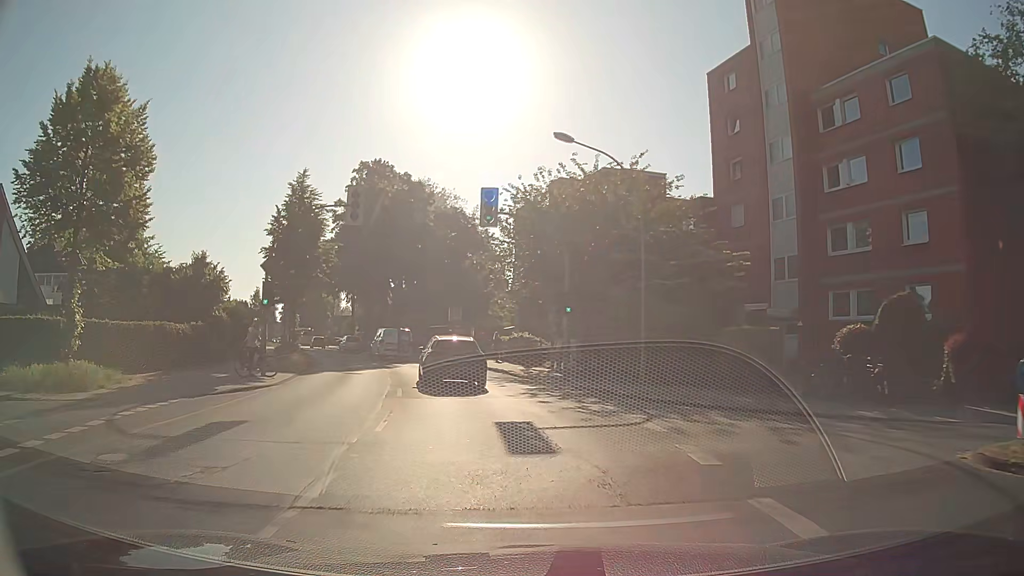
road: secondary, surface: asphalt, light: Day
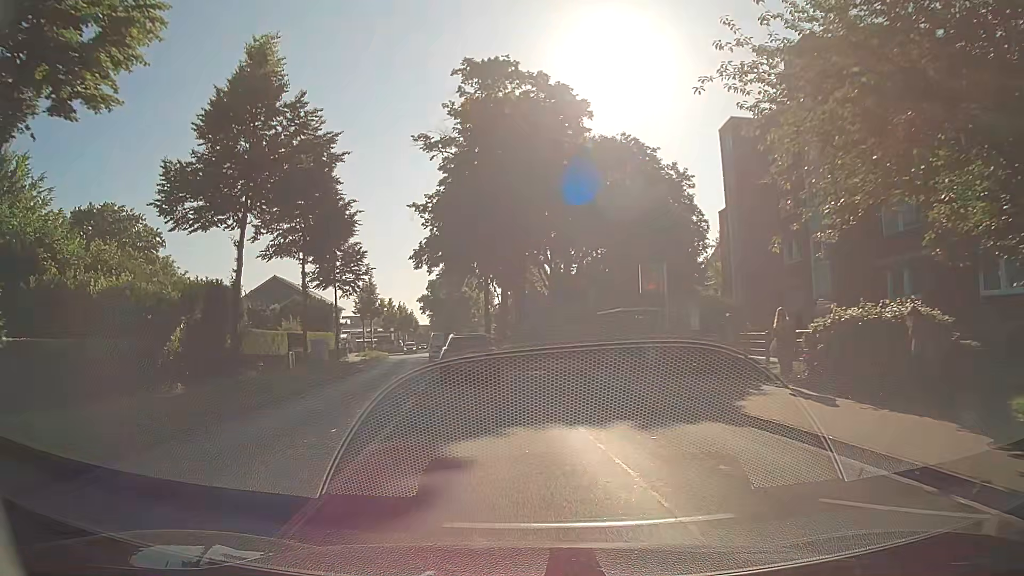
(-3.4, +26.5) m; -14°
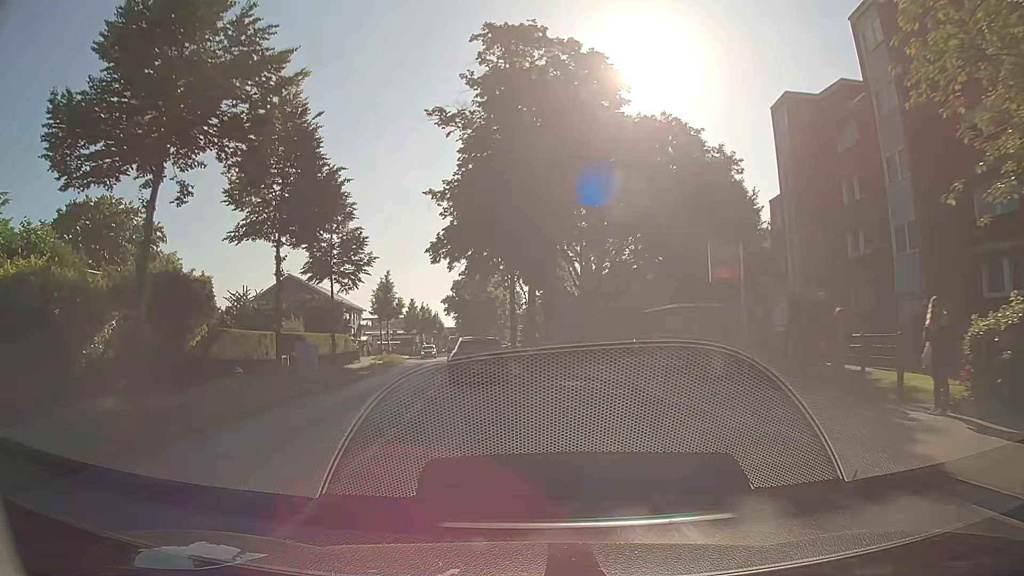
(-0.1, +5.4) m; -3°
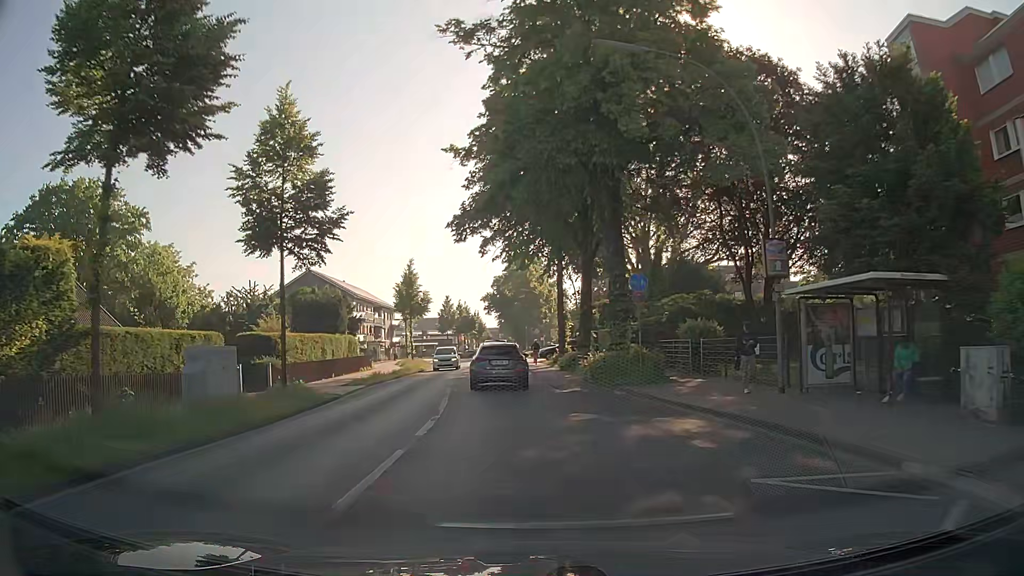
(-0.2, +10.7) m; -3°
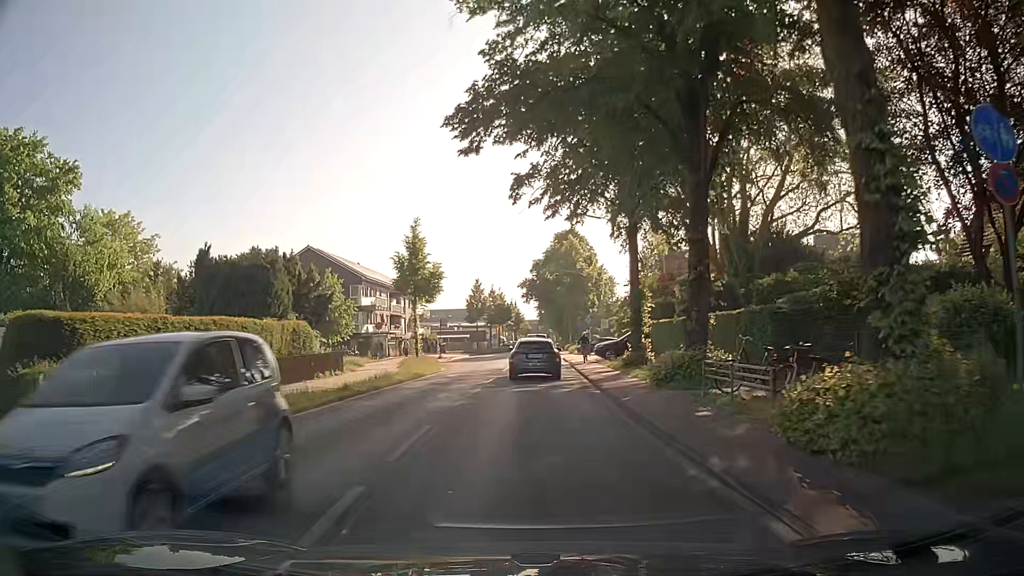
(-0.5, +15.9) m; -4°
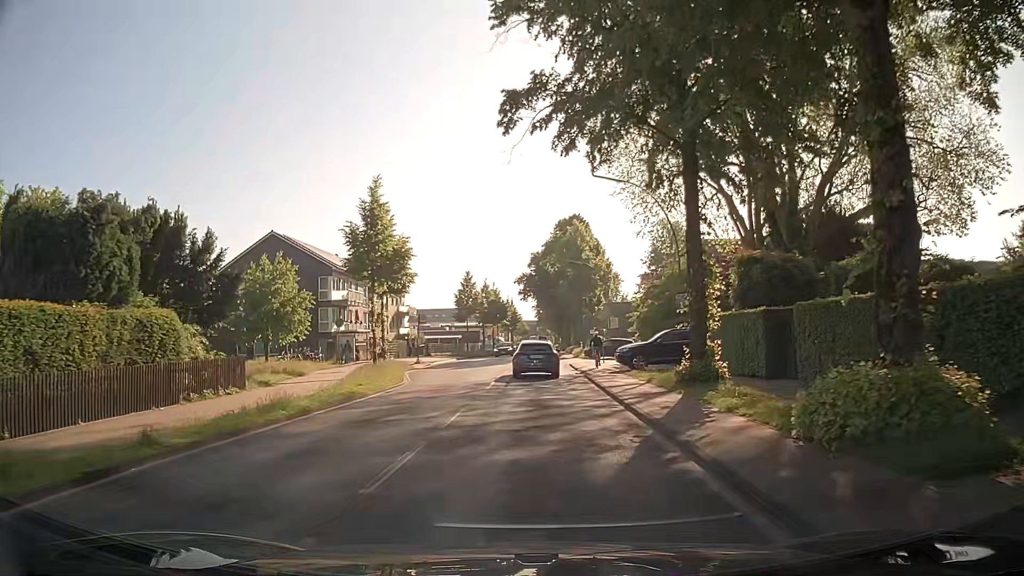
(-0.1, +10.7) m; 0°
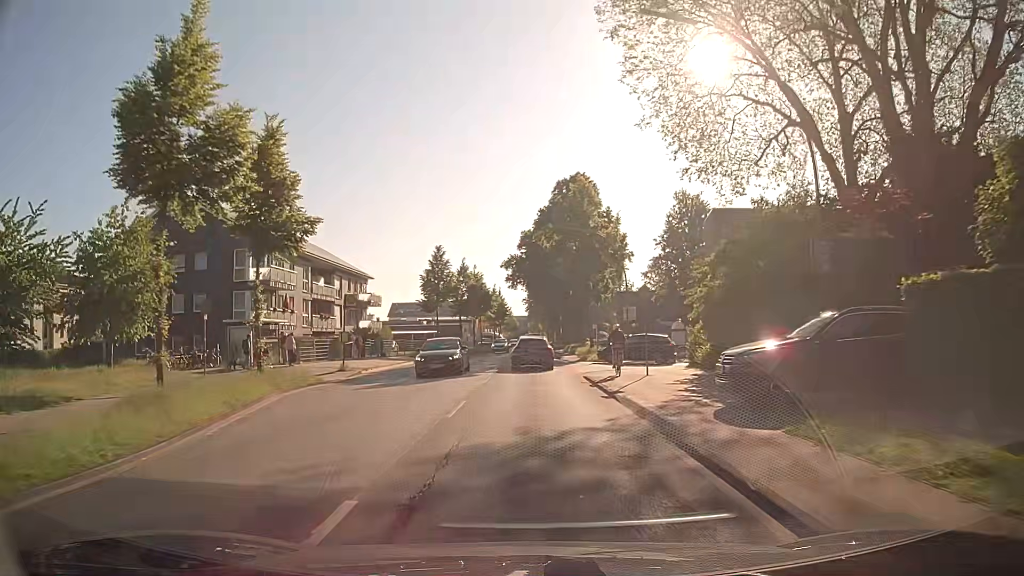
(+0.1, +17.5) m; +1°
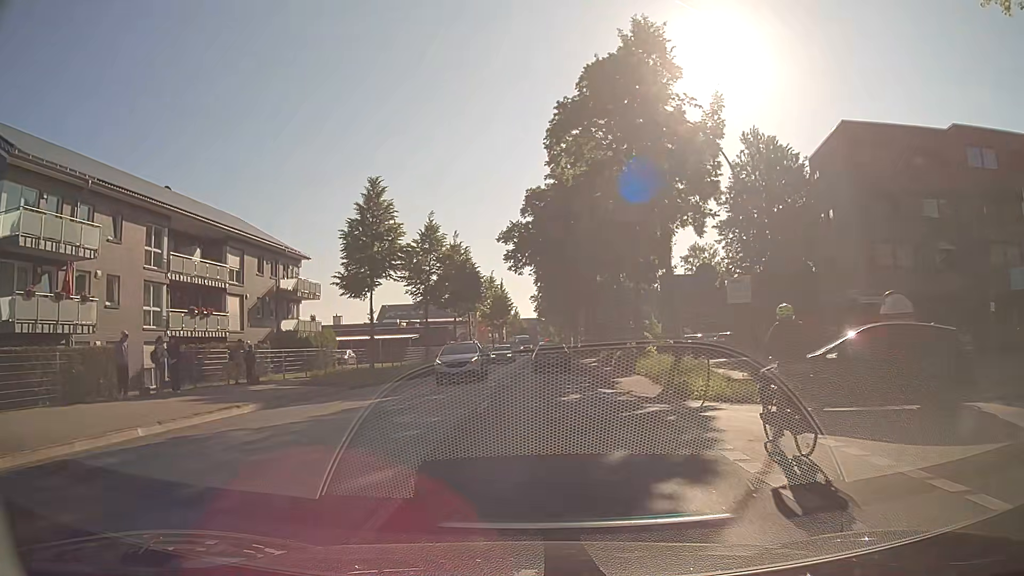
(-0.3, +26.3) m; -1°
(0, +10) (0, +20) (+1, +30) (+1, +40) (+1, +50) (+1, +60) (+2, +70) (+2, +80) (+2, +90) (+2, +100) m
